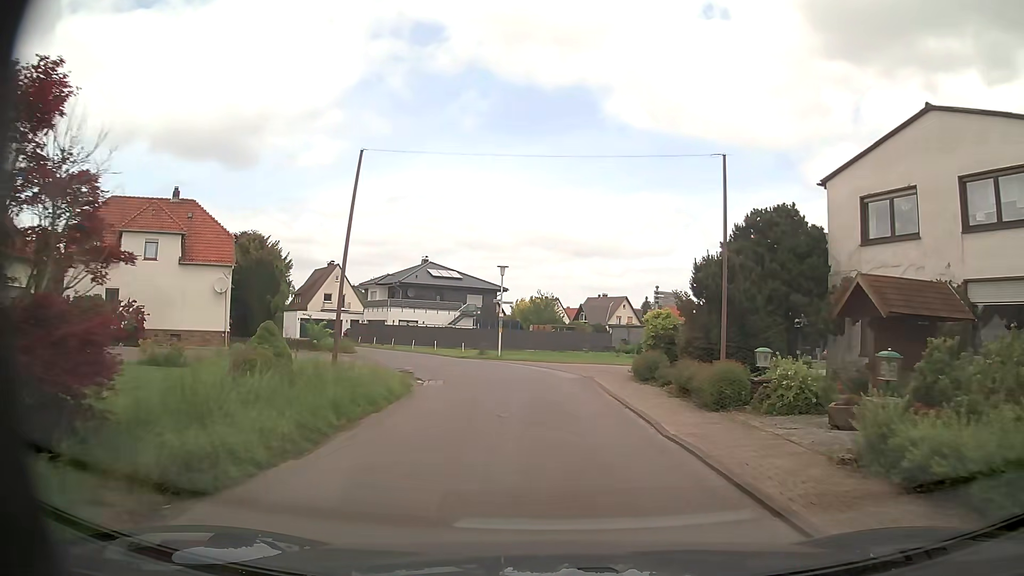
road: residential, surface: asphalt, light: Day
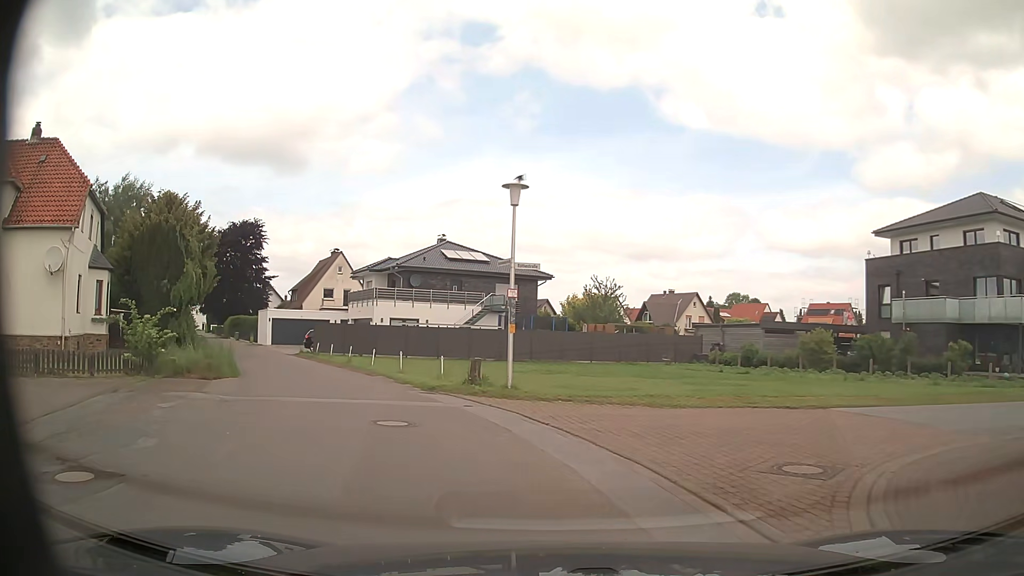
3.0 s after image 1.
(-0.2, +19.9) m; -4°
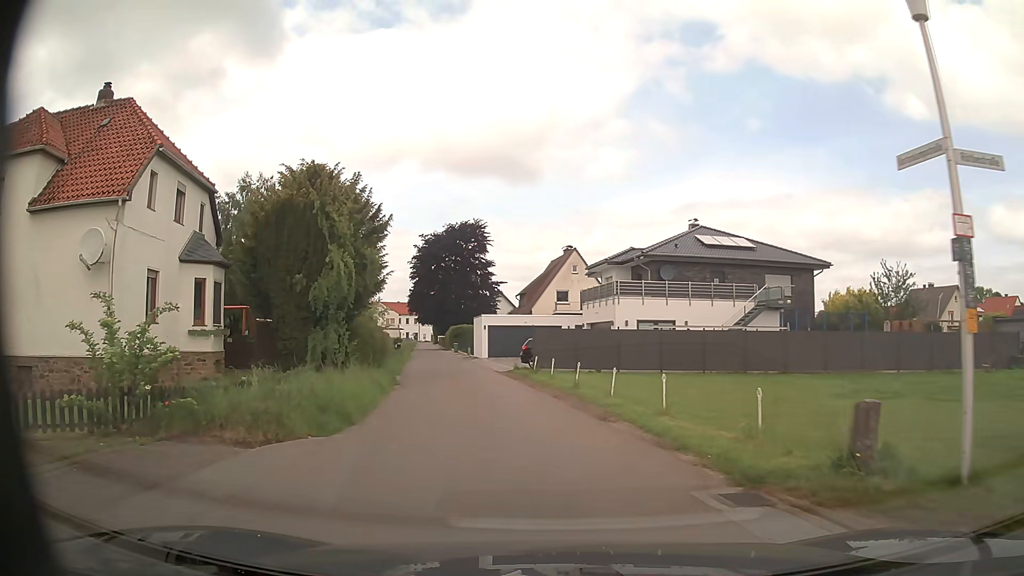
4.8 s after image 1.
(-1.8, +10.2) m; -22°
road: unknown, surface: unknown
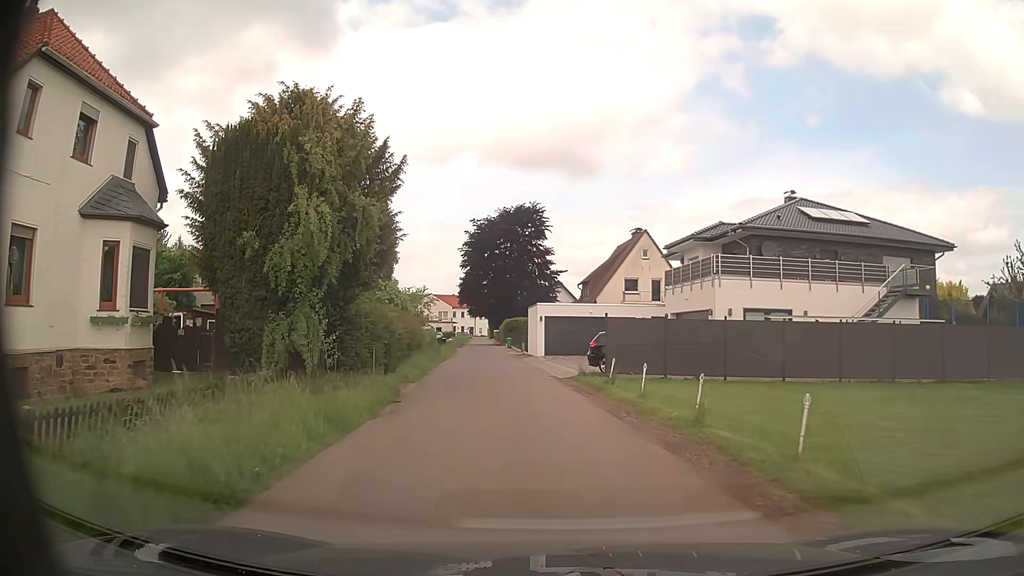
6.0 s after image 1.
(-0.3, +8.6) m; -4°
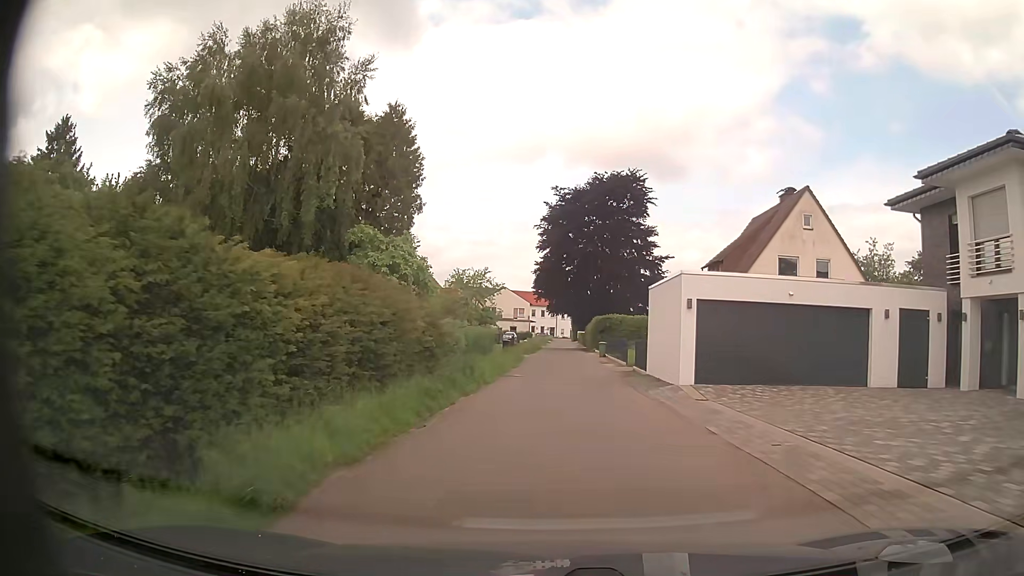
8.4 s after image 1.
(-1.6, +19.9) m; -7°
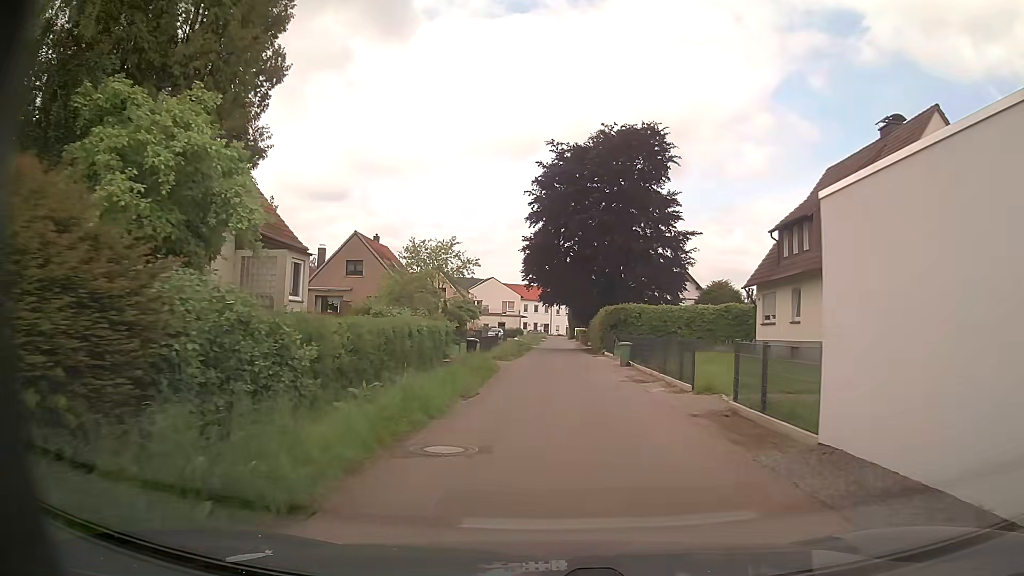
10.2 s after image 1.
(+0.2, +15.4) m; +1°
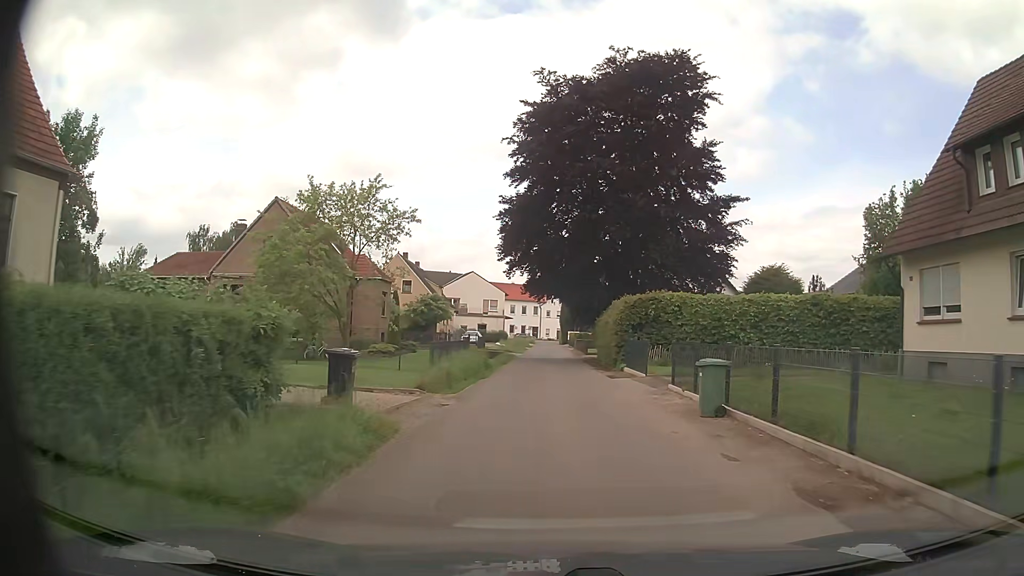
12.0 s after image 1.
(+0.1, +15.6) m; +1°
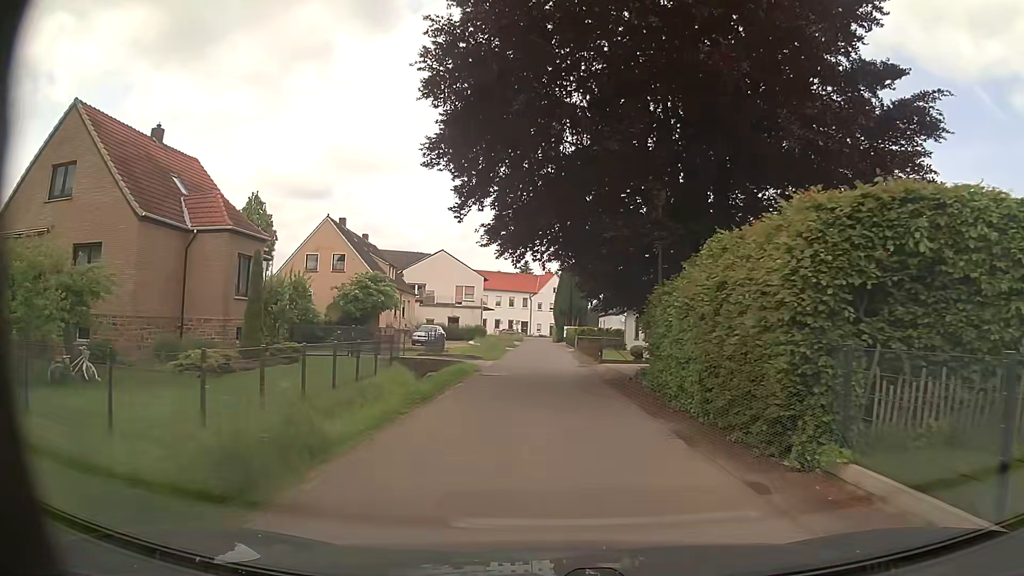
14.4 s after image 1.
(+0.2, +20.2) m; +1°
(0, +10) (0, +20) (-1, +30) (-1, +40) (-1, +50) (-1, +60) (-1, +70) (-1, +80) (-1, +90) (-1, +100) m
